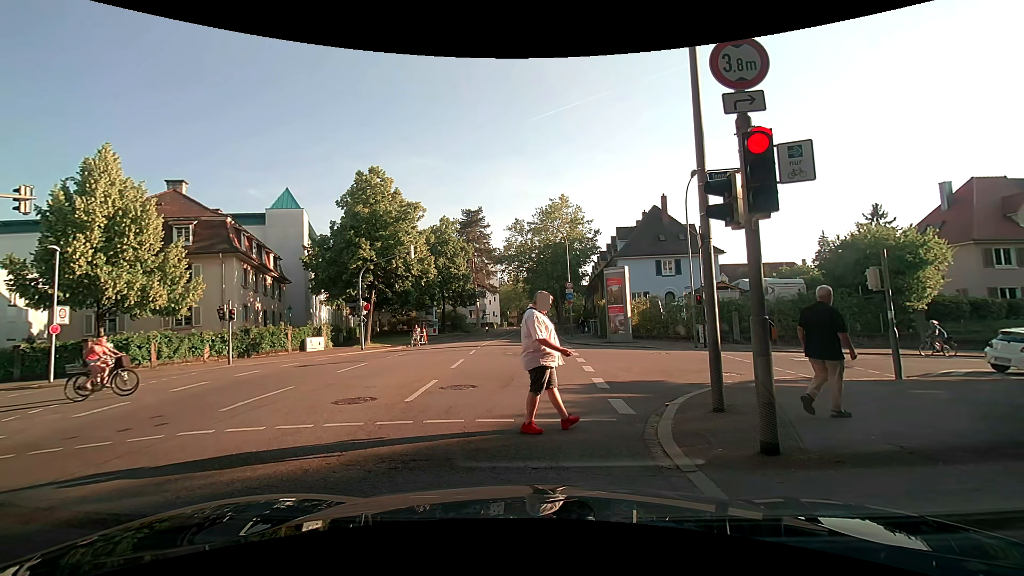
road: secondary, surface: asphalt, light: Day
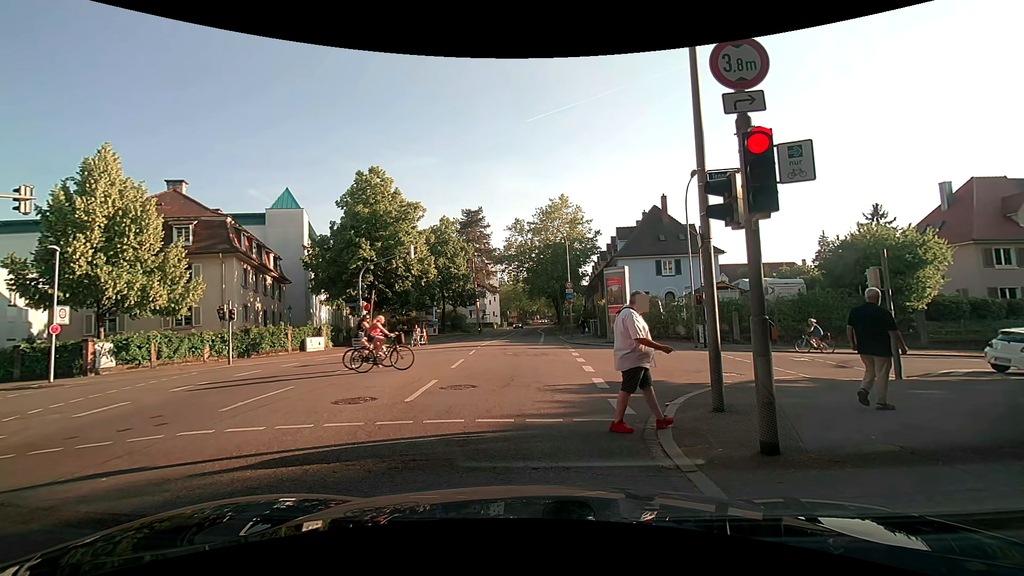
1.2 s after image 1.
(0.0, 0.0) m; 0°
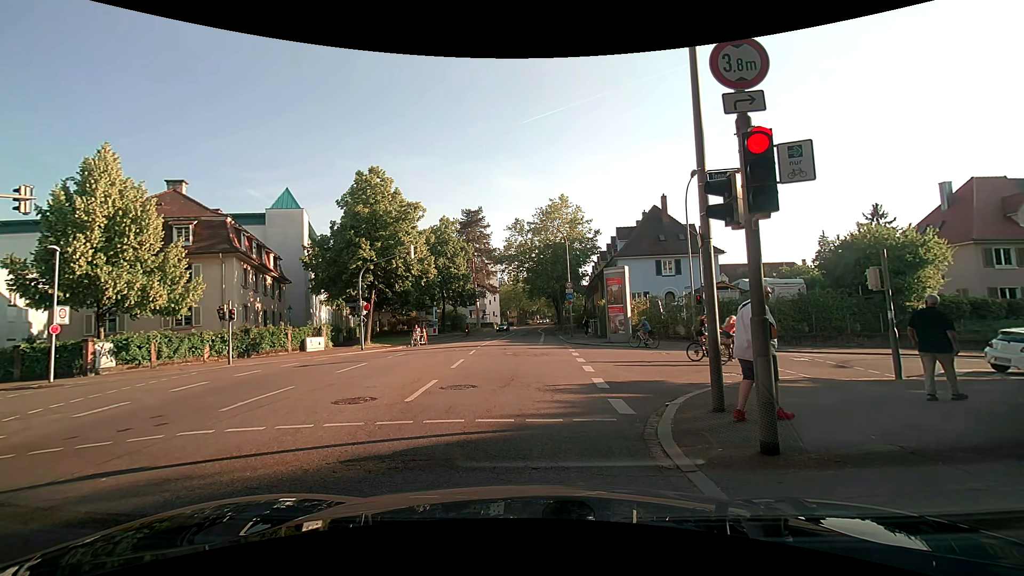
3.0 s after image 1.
(0.0, 0.0) m; 0°
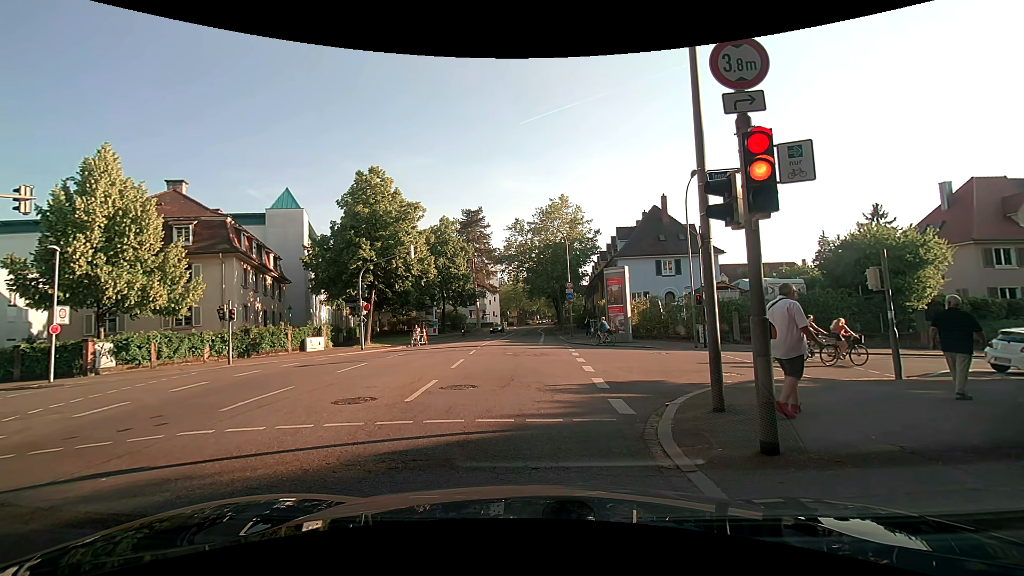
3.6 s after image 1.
(0.0, 0.0) m; 0°
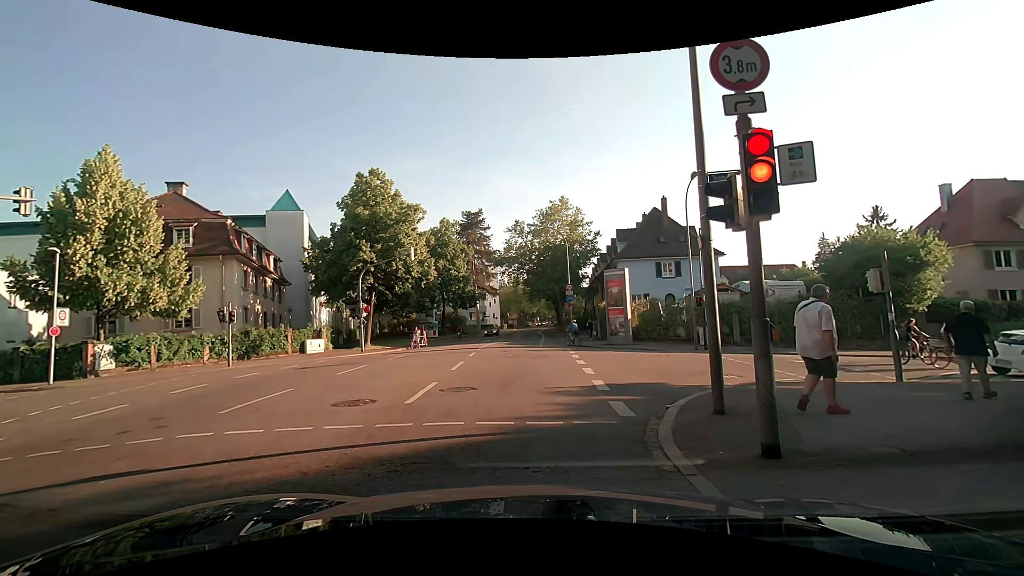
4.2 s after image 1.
(0.0, 0.0) m; 0°
